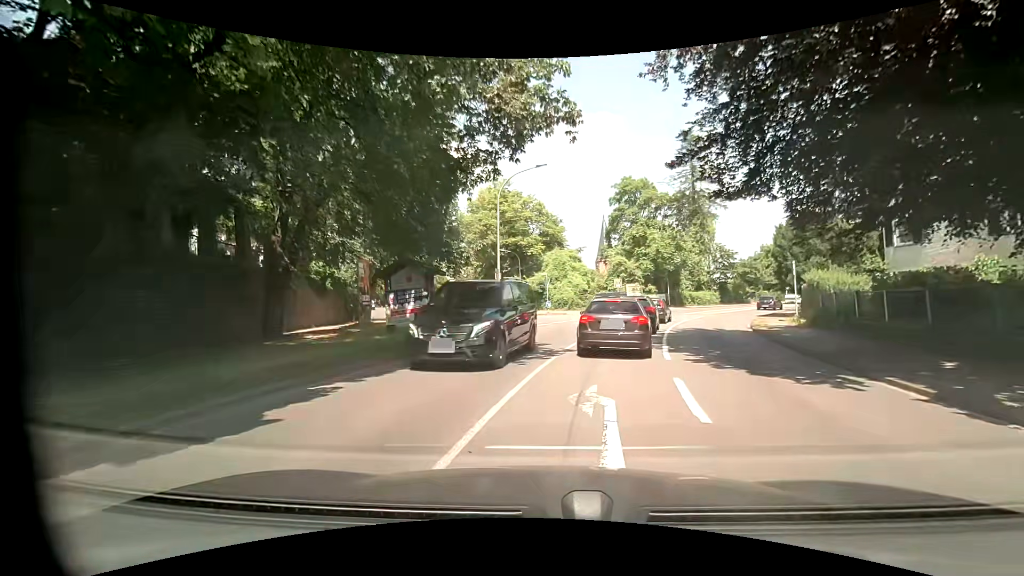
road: primary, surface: asphalt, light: Day
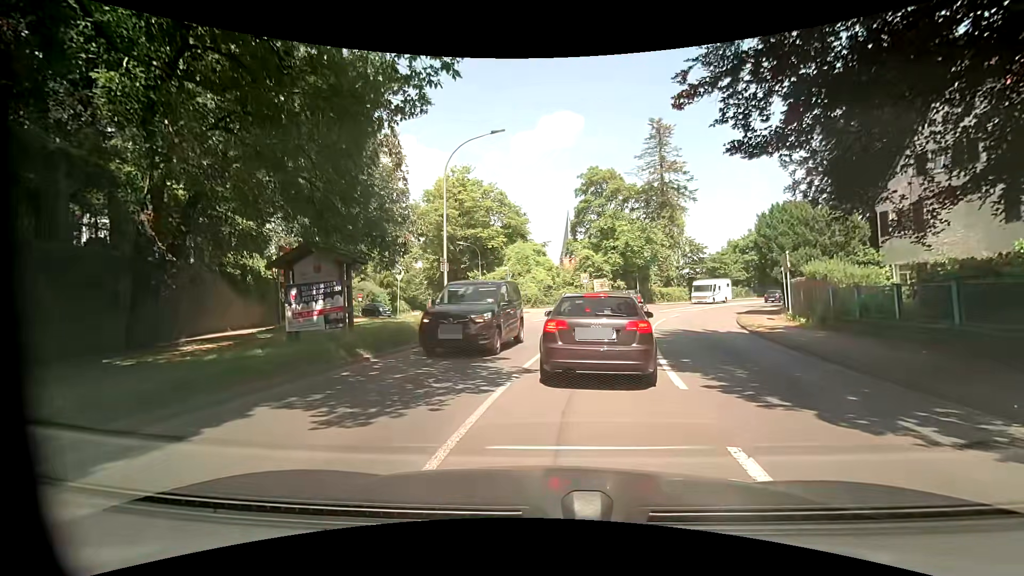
(+0.2, +4.2) m; +5°
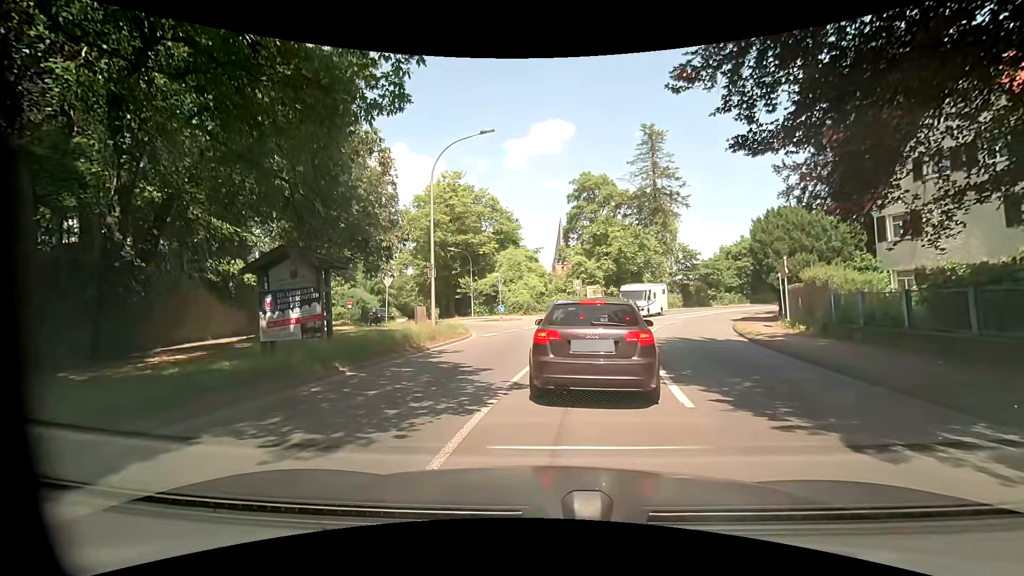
(0.0, +0.7) m; +2°
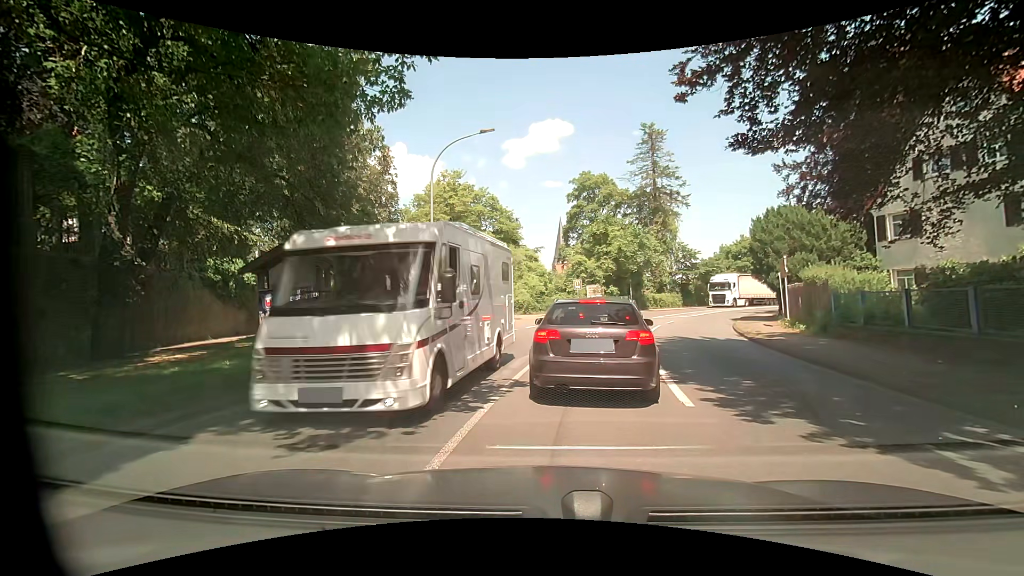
(0.0, +0.1) m; 0°
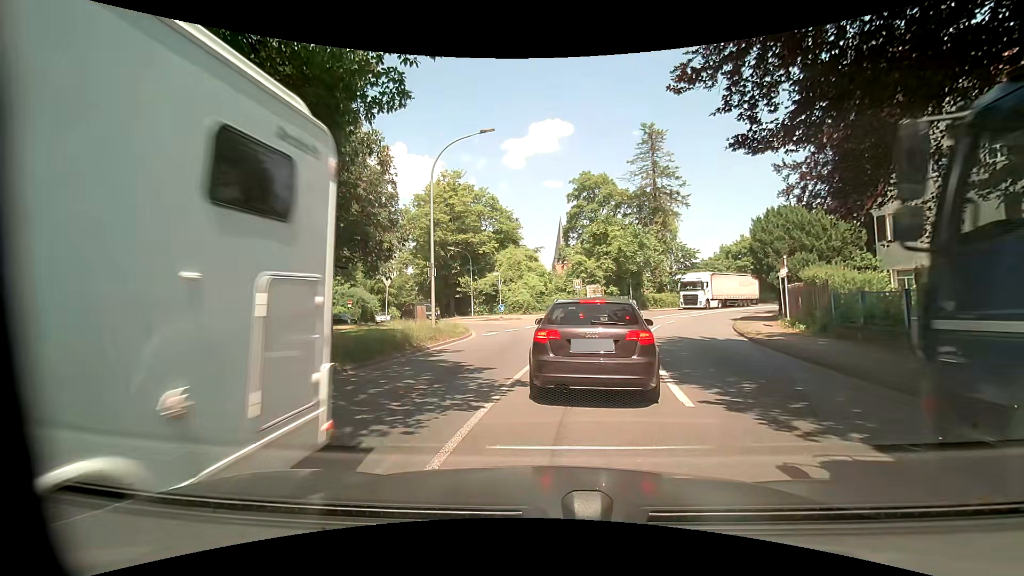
(0.0, 0.0) m; 0°
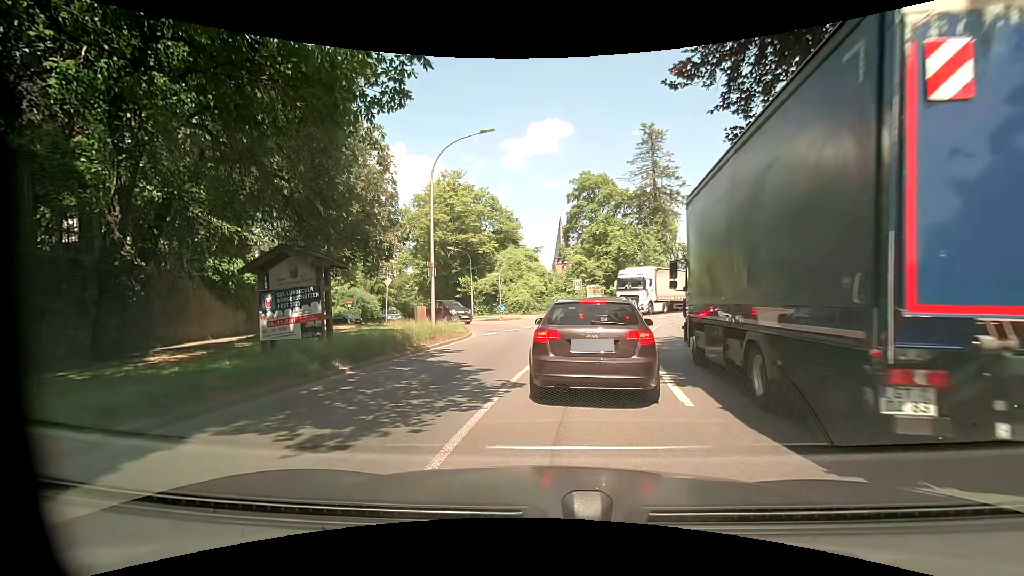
(0.0, 0.0) m; 0°
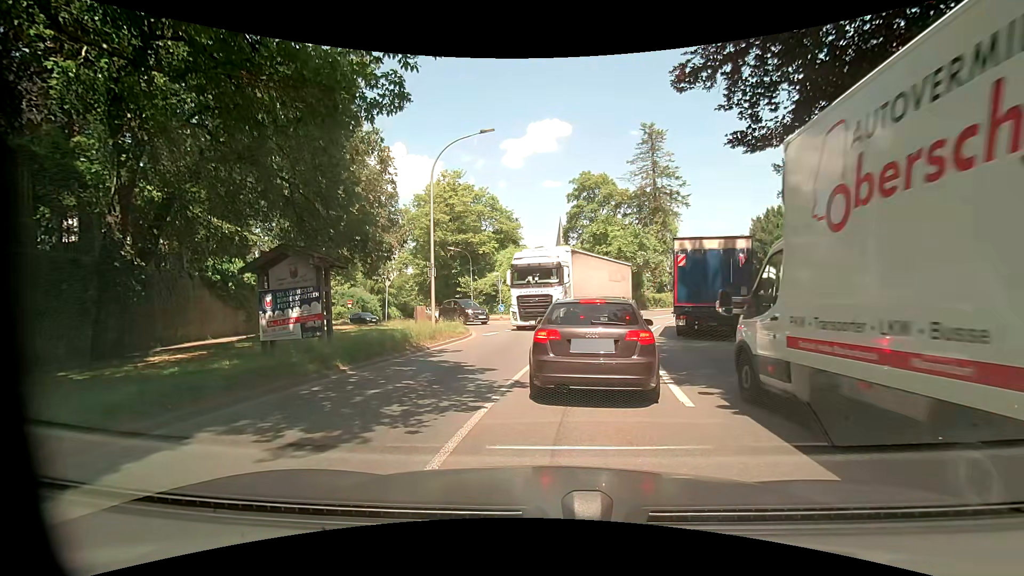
(0.0, 0.0) m; 0°
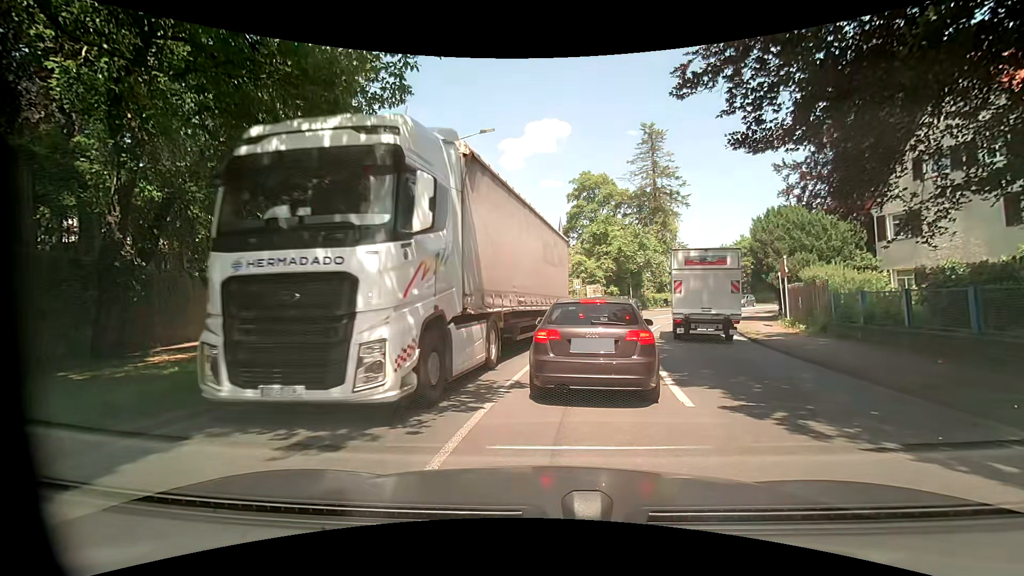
(0.0, 0.0) m; 0°
